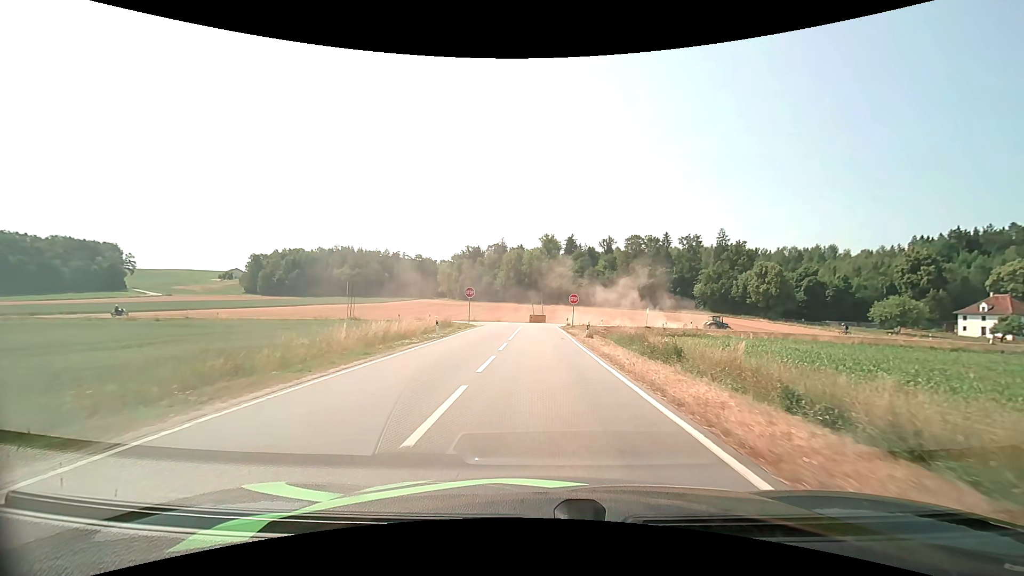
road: tertiary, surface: asphalt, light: Day
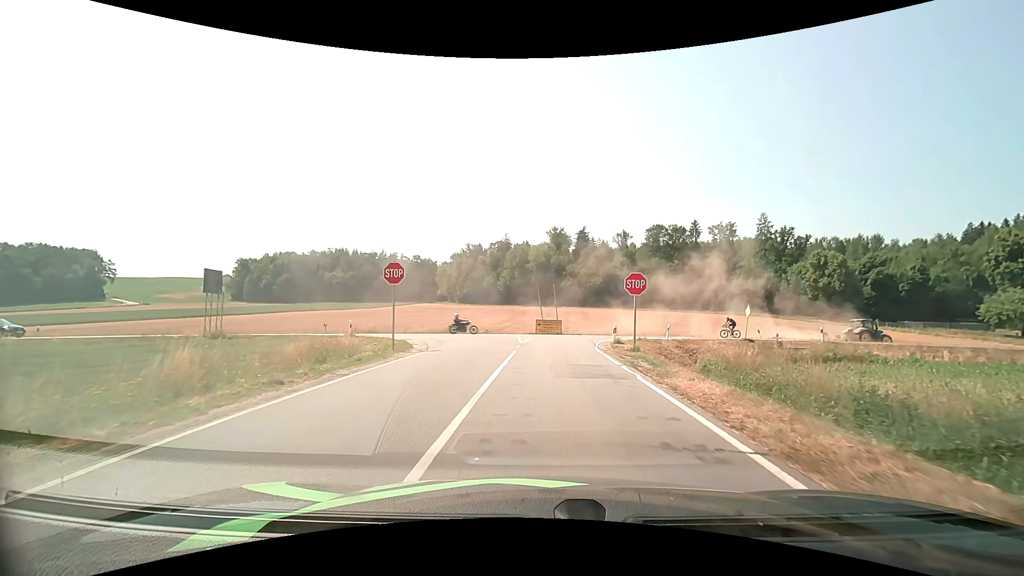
(-0.2, +25.6) m; -1°
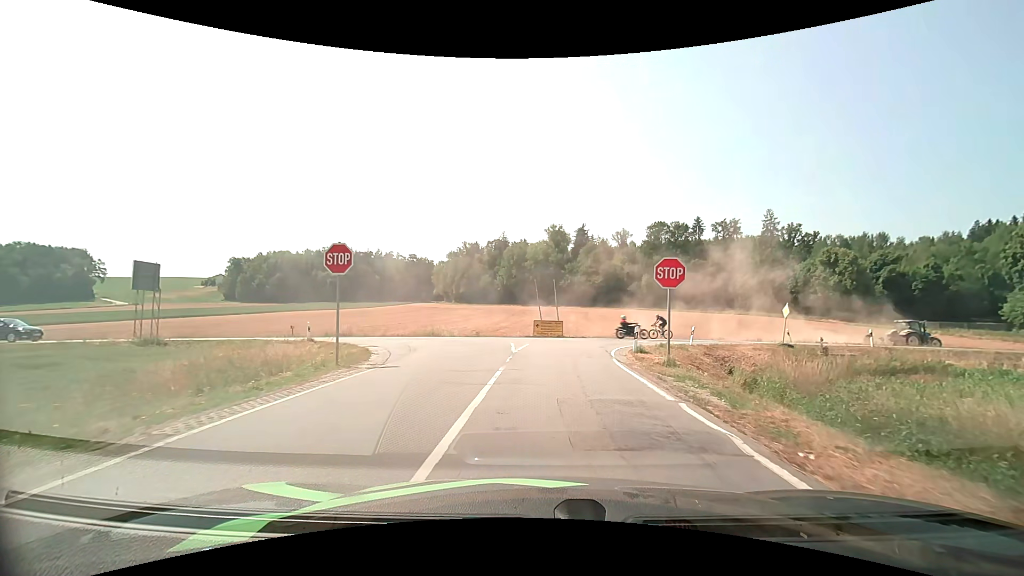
(0.0, +5.2) m; 0°
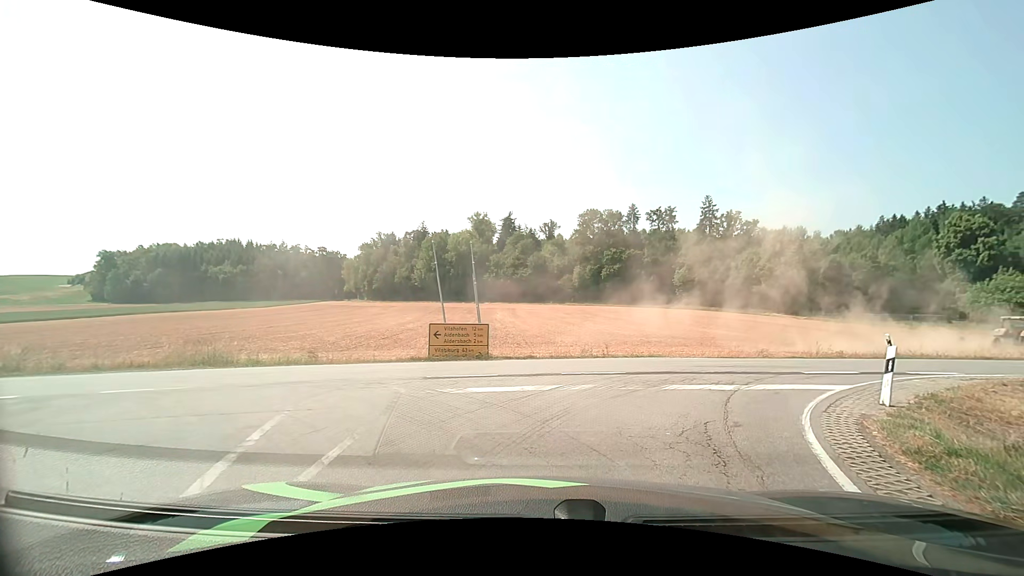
(+0.6, +18.2) m; +9°
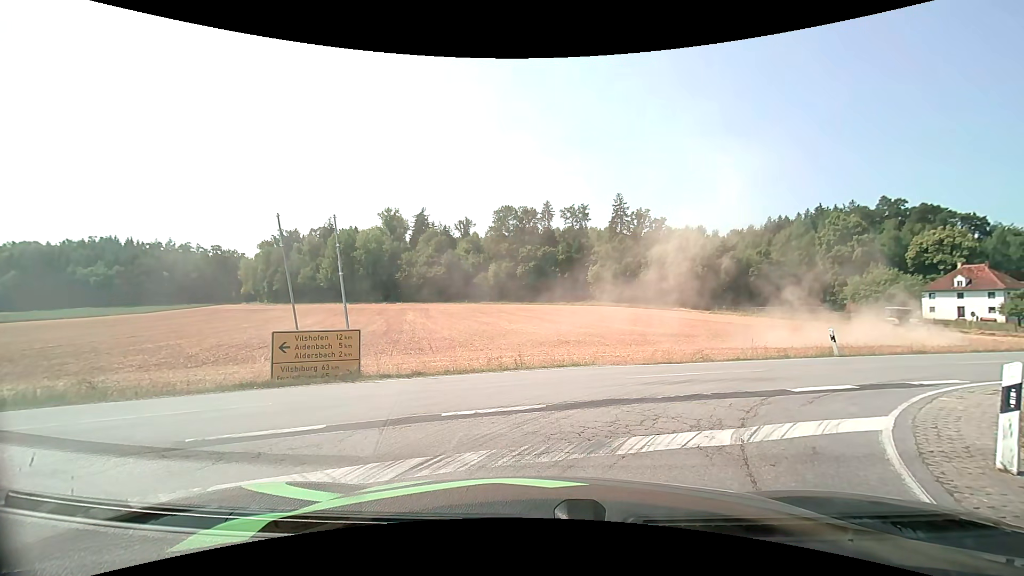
(+0.3, +4.4) m; +7°
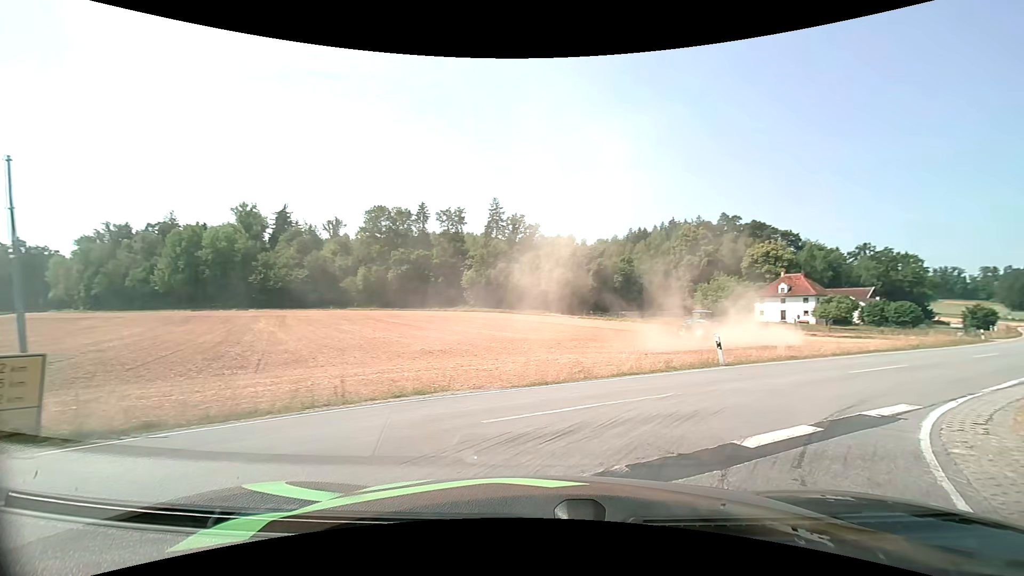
(+0.6, +4.6) m; +16°
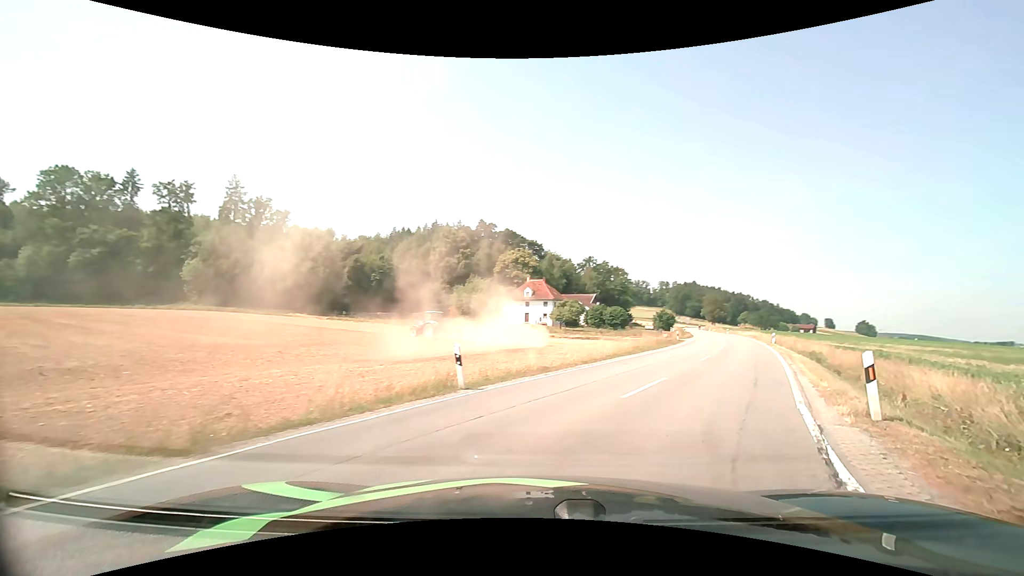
(+1.5, +6.4) m; +26°
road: secondary
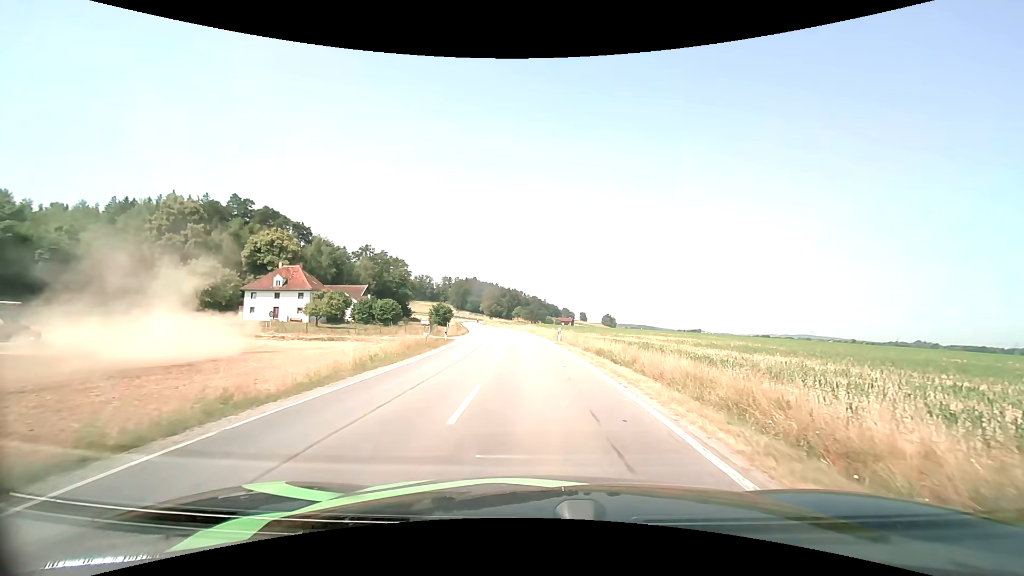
(+4.2, +14.2) m; +25°
(0, +10) (0, +20) (-1, +30) (-2, +40) (-3, +50) (-4, +60) (-5, +70) (-7, +80) (-8, +89) (-10, +99) m
